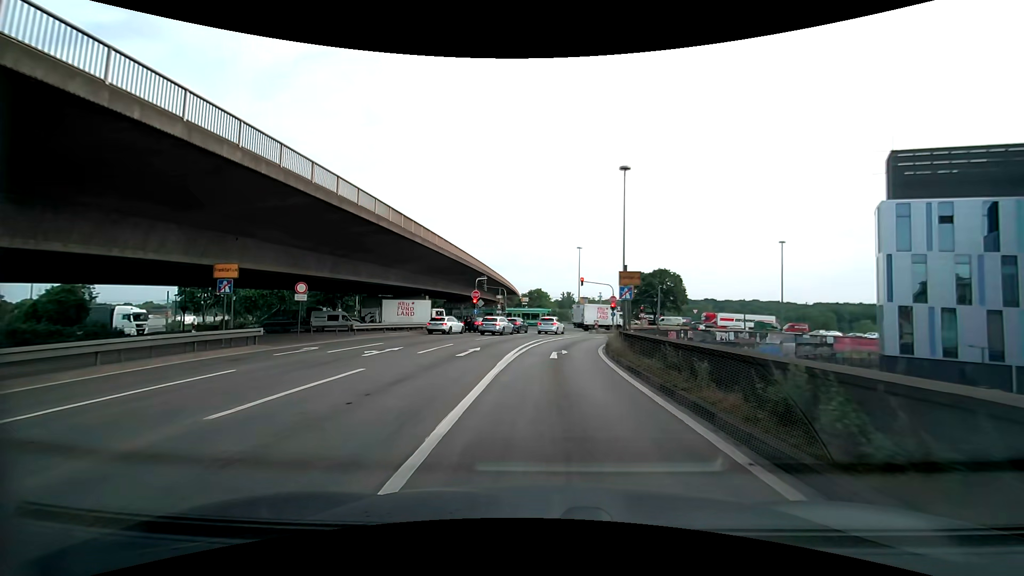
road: motorway_link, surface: asphalt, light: Day
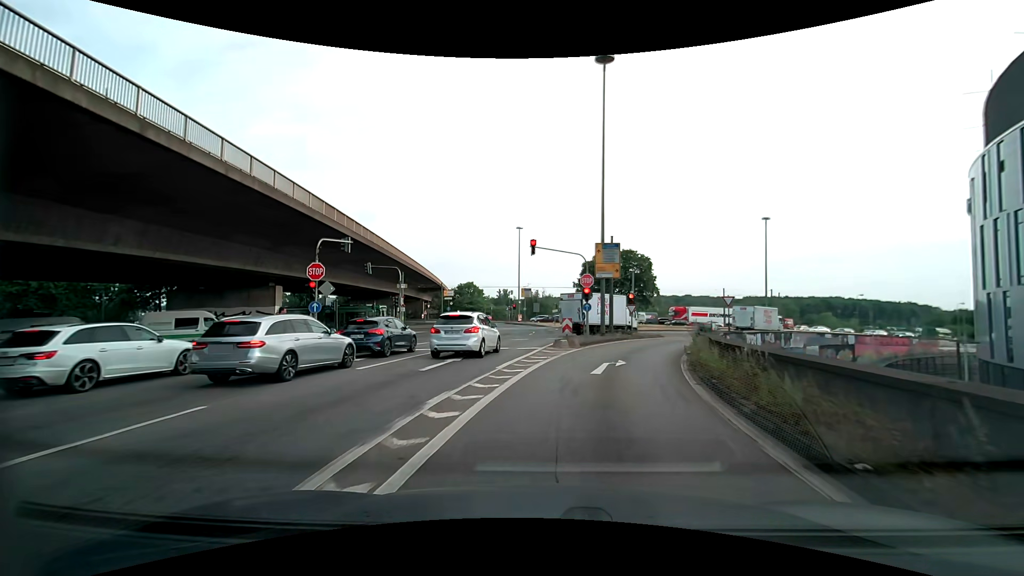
(+0.8, +27.4) m; +6°
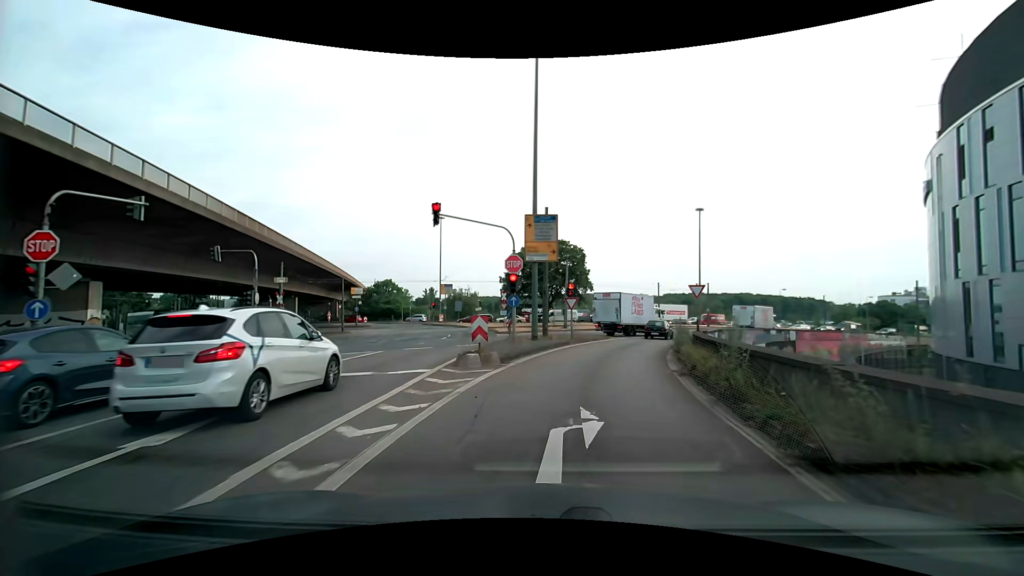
(+0.7, +9.7) m; +8°
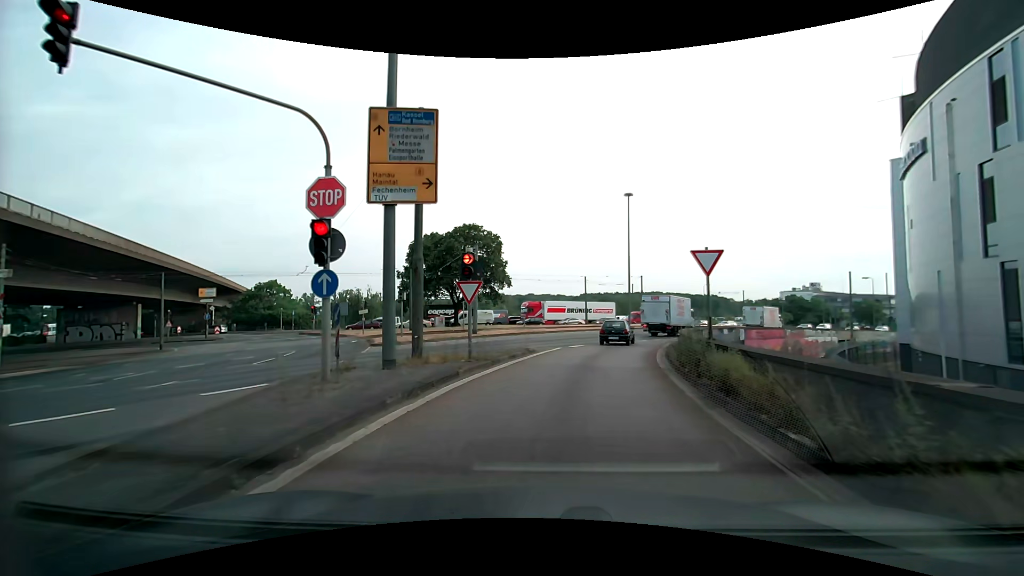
(+1.2, +13.5) m; +10°
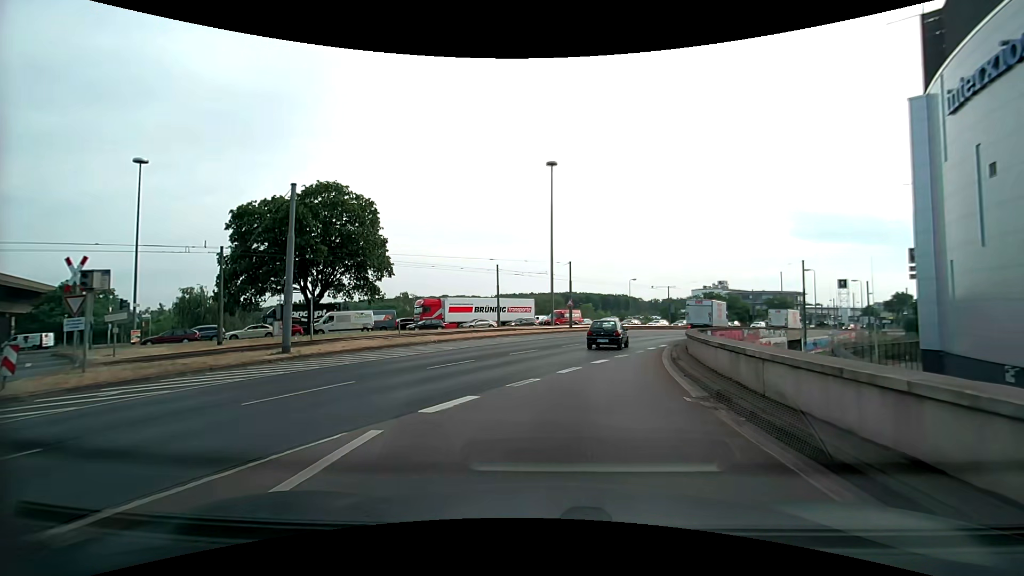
(+1.4, +17.7) m; +9°
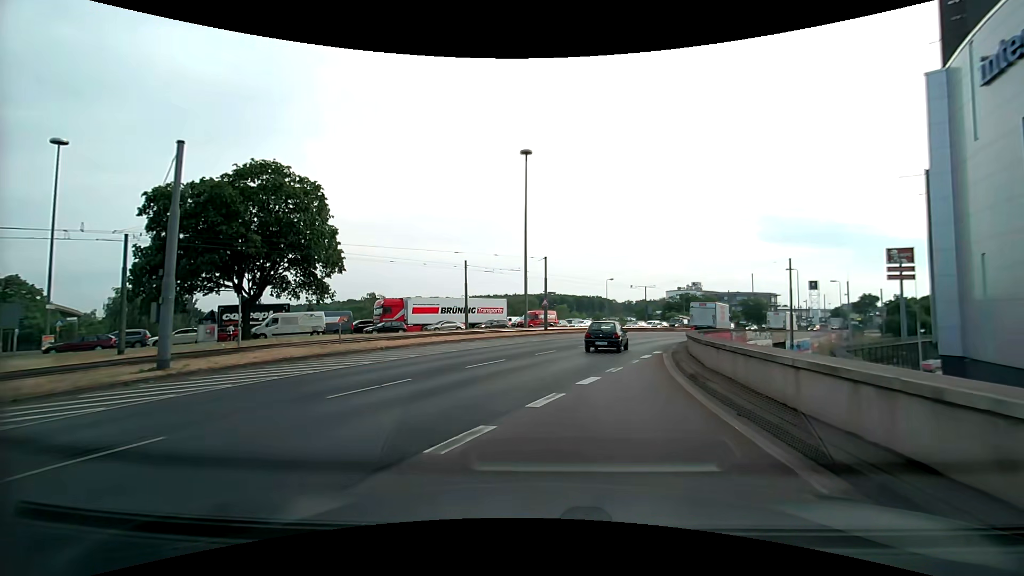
(+0.1, +5.1) m; +2°
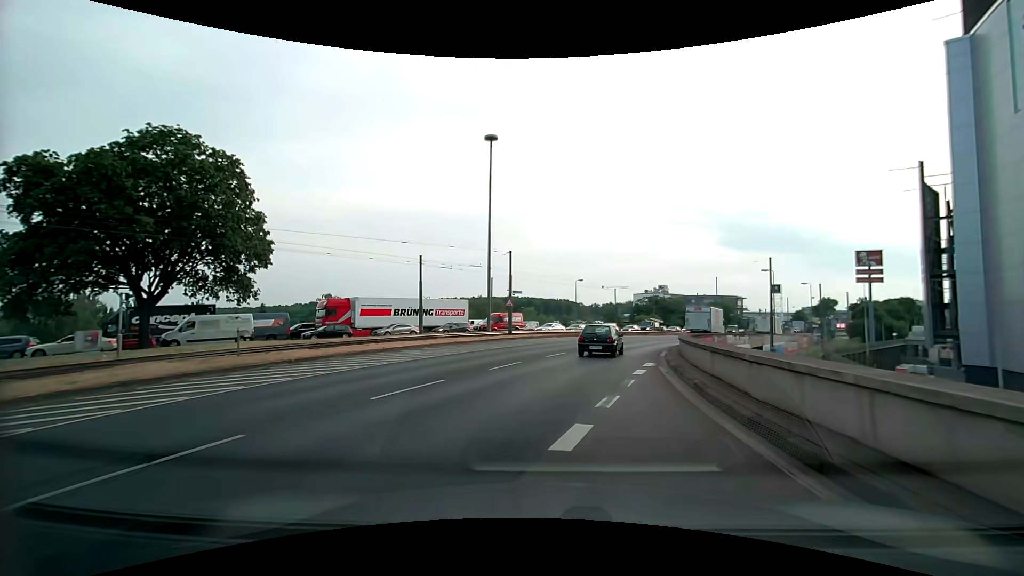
(+0.2, +5.6) m; +4°
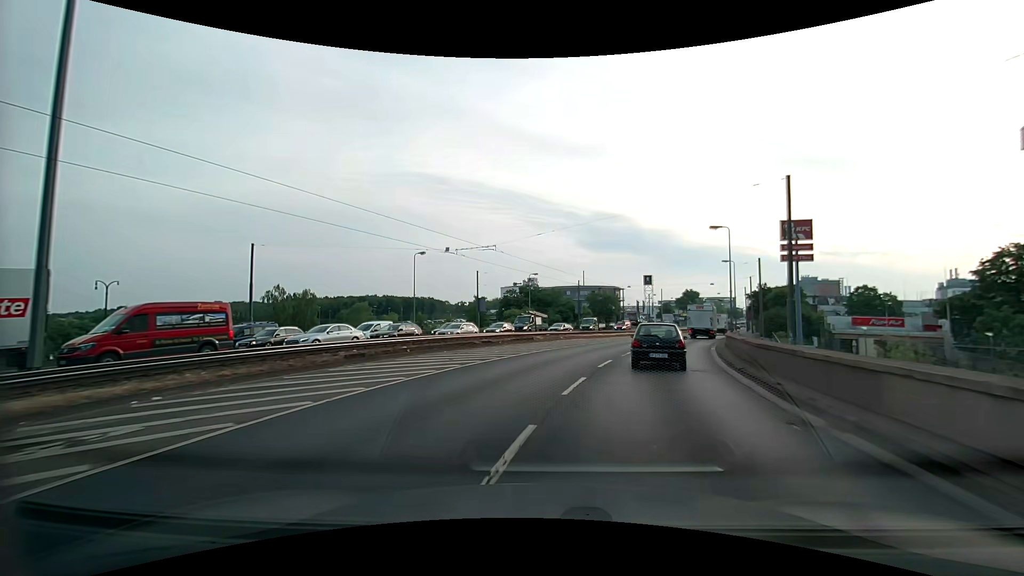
(+5.3, +34.5) m; +16°
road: primary
(0, +10) (+1, +20) (+3, +30) (+6, +39) (+9, +49) (+13, +58) (+17, +67) (+20, +77) (+24, +86) (+27, +95) m
